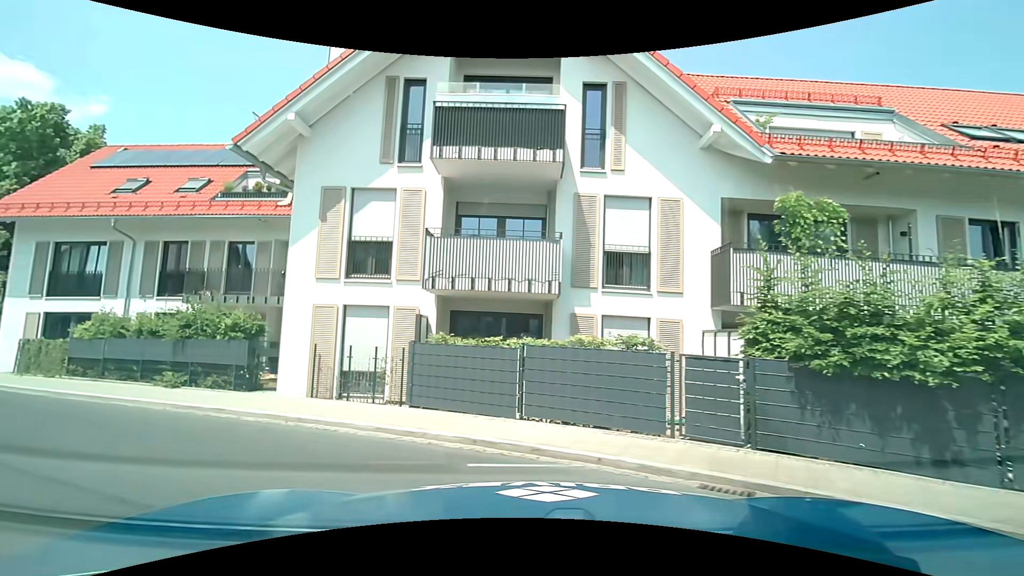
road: service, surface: concrete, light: Day
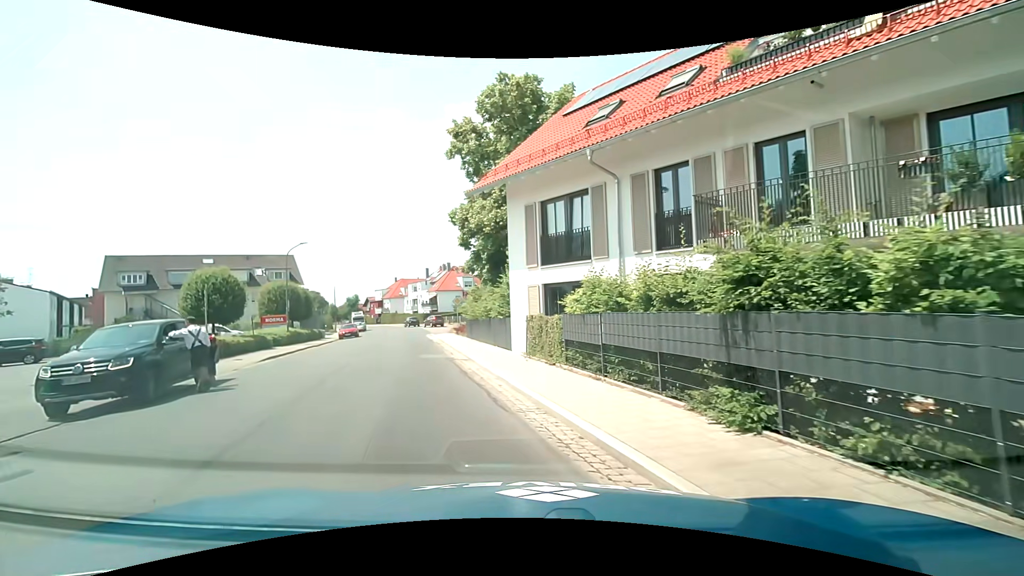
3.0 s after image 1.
(-4.8, +9.2) m; -48°
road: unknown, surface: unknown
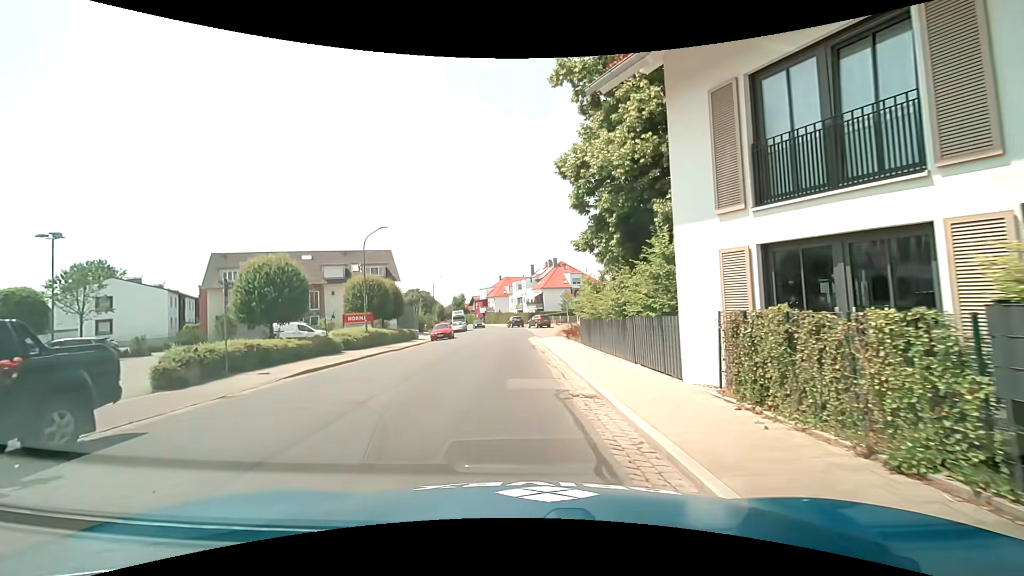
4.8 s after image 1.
(-1.0, +8.7) m; -11°
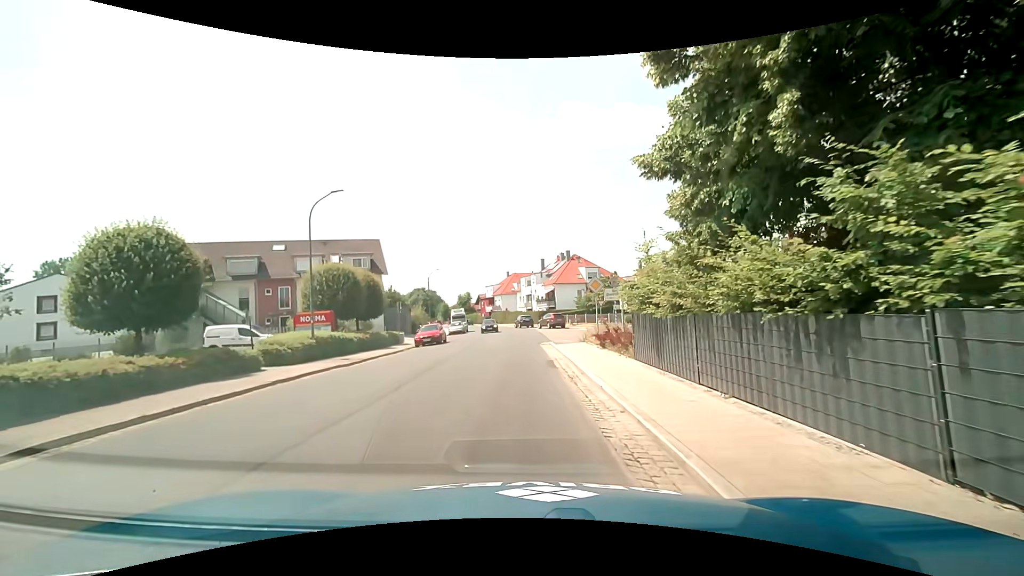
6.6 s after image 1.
(-0.3, +9.6) m; -2°
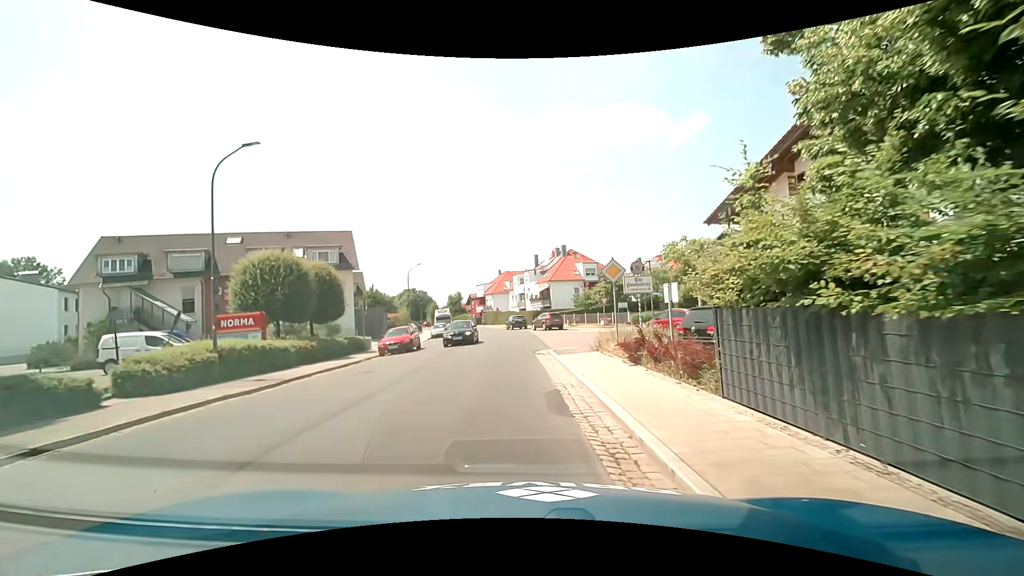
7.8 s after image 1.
(+0.1, +6.6) m; +1°
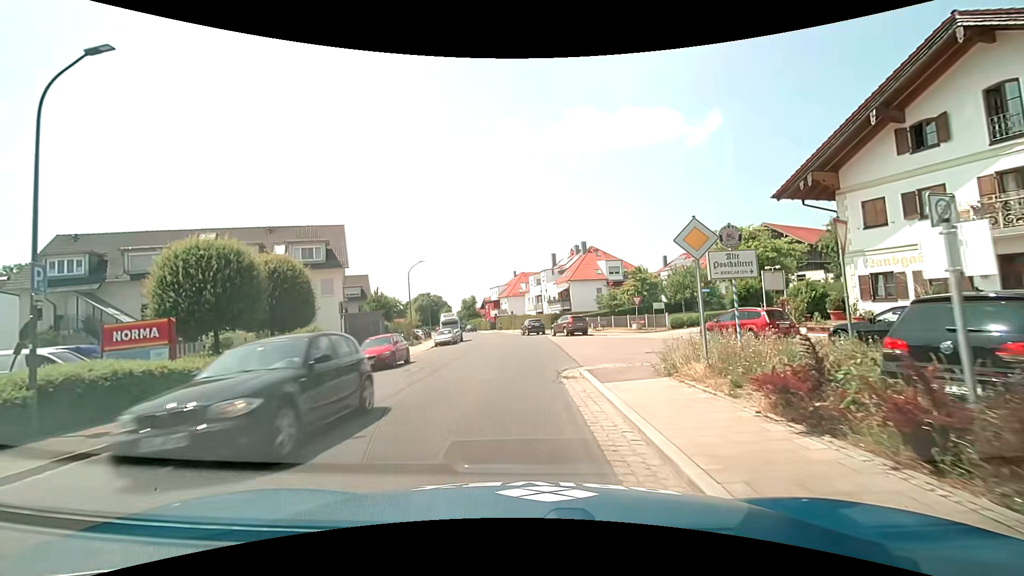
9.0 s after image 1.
(-0.1, +6.9) m; -2°
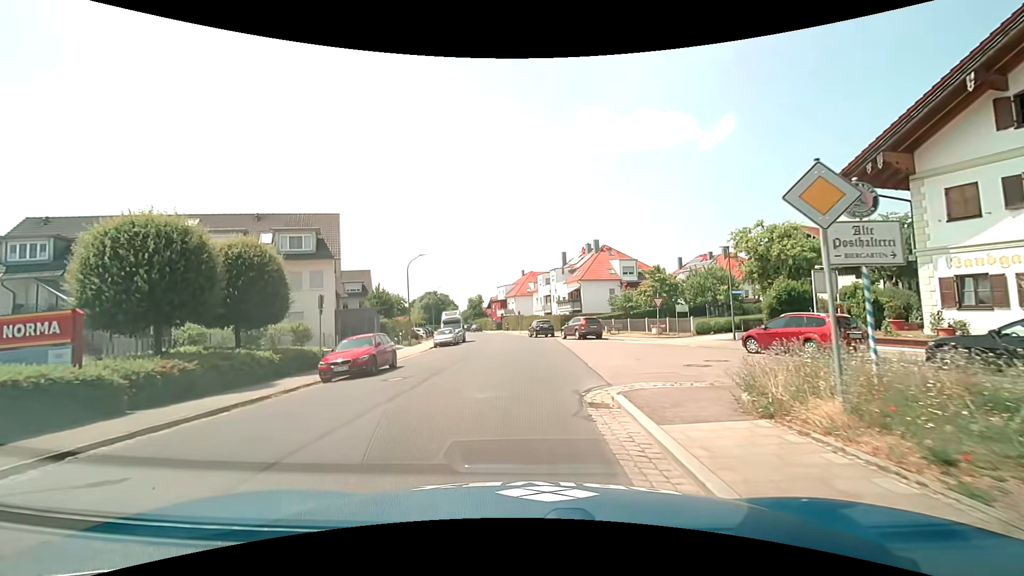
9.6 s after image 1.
(0.0, +3.7) m; -1°
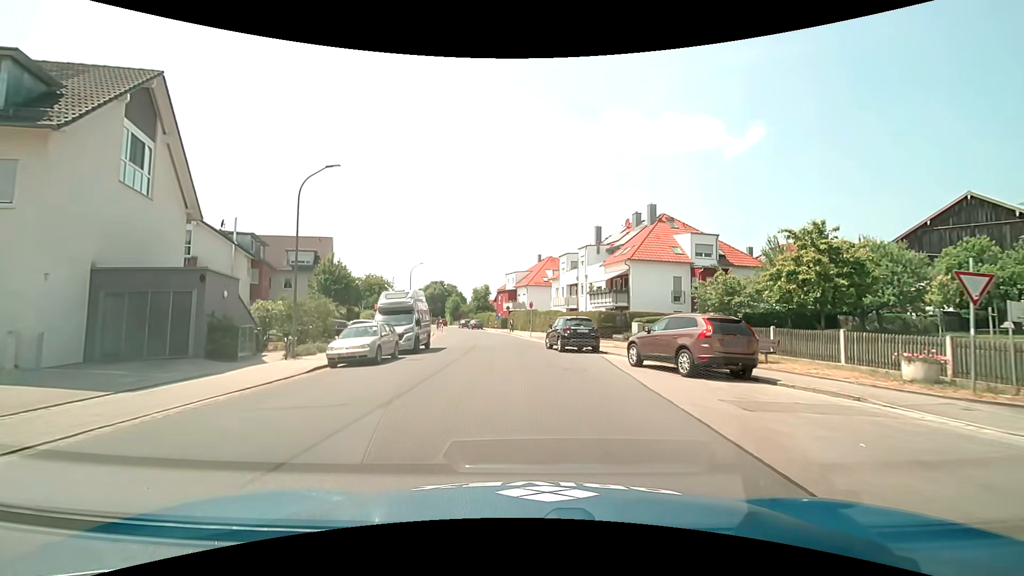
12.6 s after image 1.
(-0.1, +23.1) m; -1°
(0, +10) (-1, +20) (-1, +30) (-2, +40) (-3, +50) (-5, +60) (-8, +69) (-11, +79) (-14, +88) (-17, +98) m
